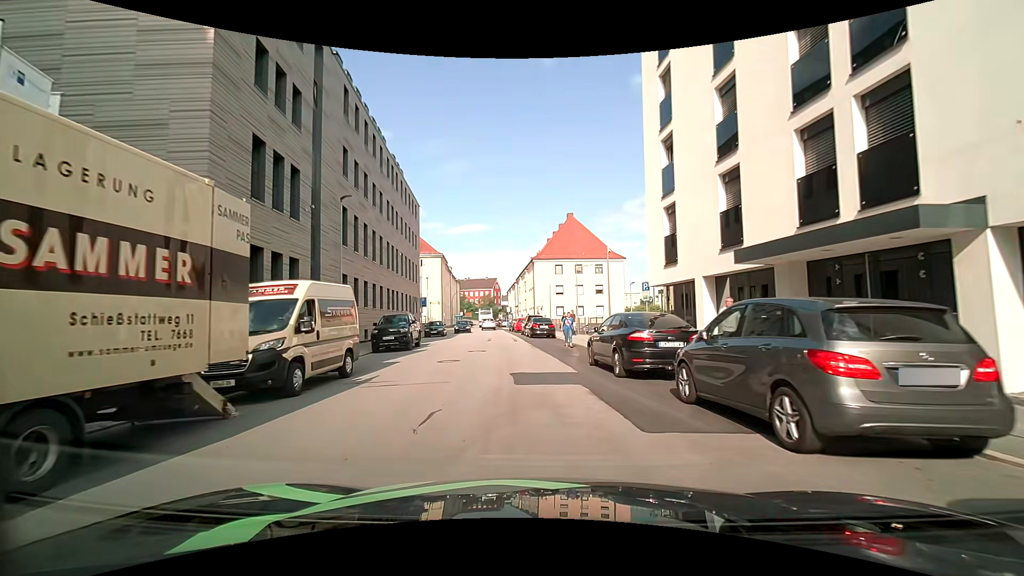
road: tertiary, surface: asphalt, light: Day
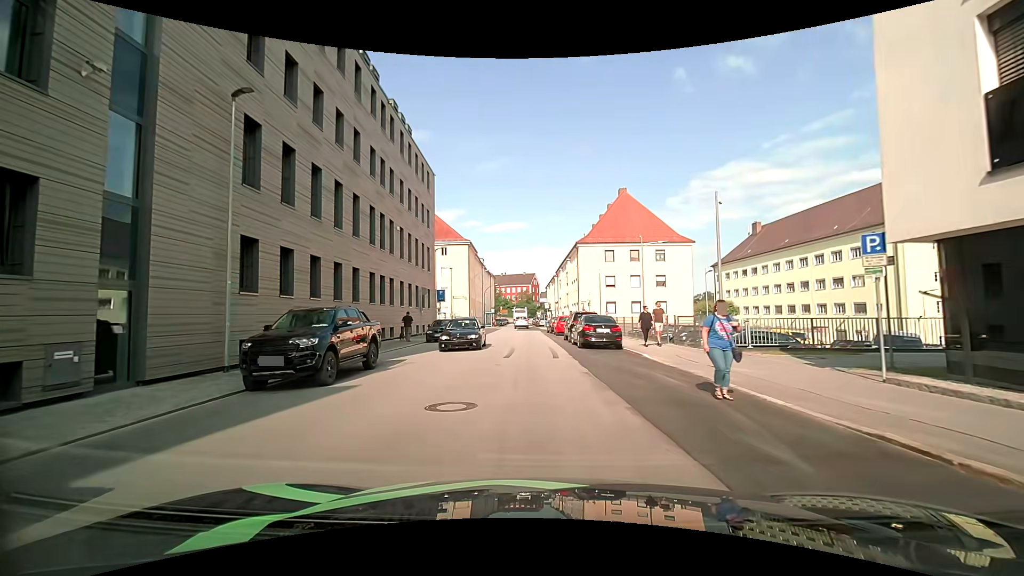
(-0.5, +13.2) m; -6°
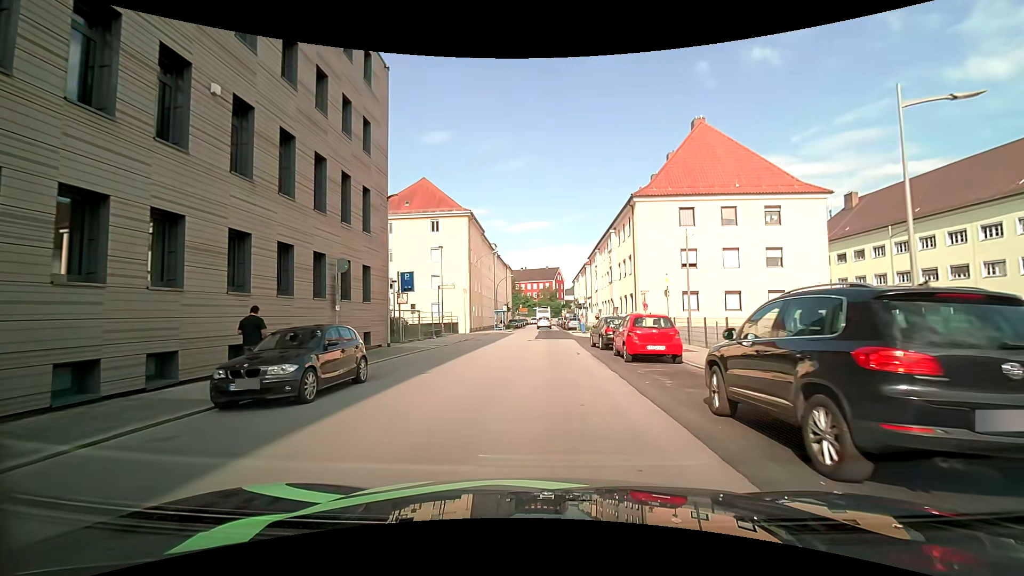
(-0.1, +21.9) m; -1°
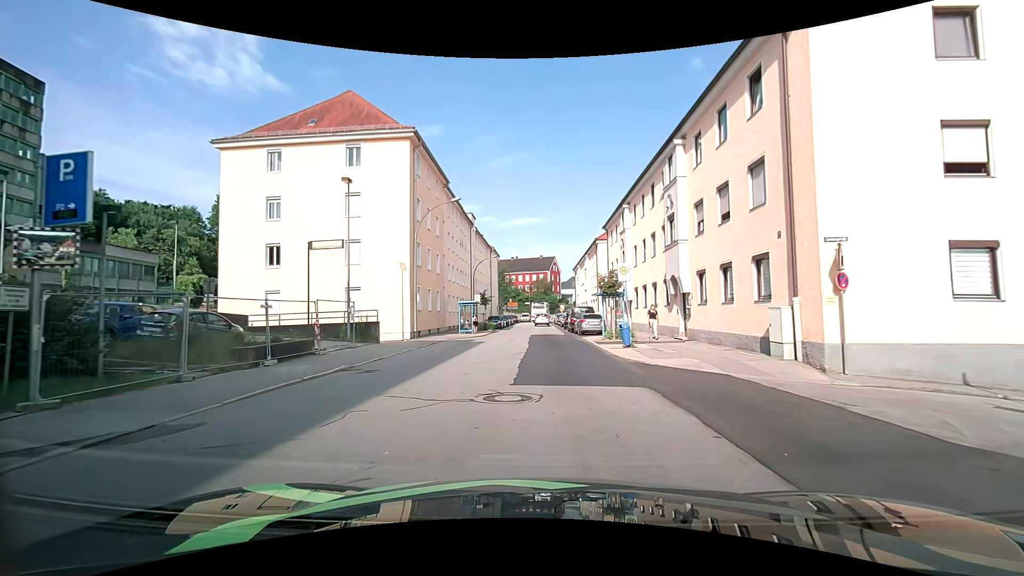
(-0.2, +23.0) m; 0°
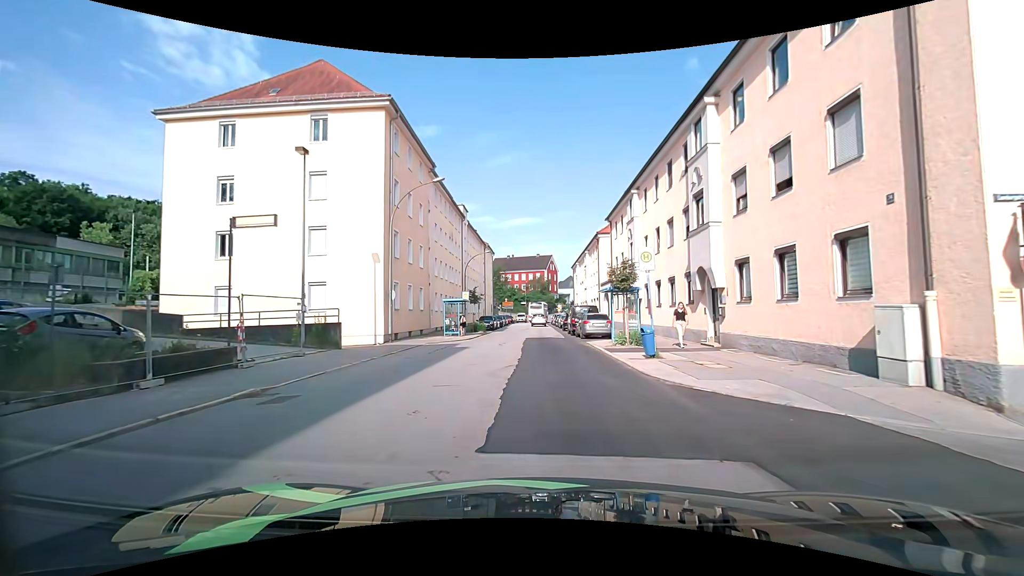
(0.0, +4.6) m; 0°
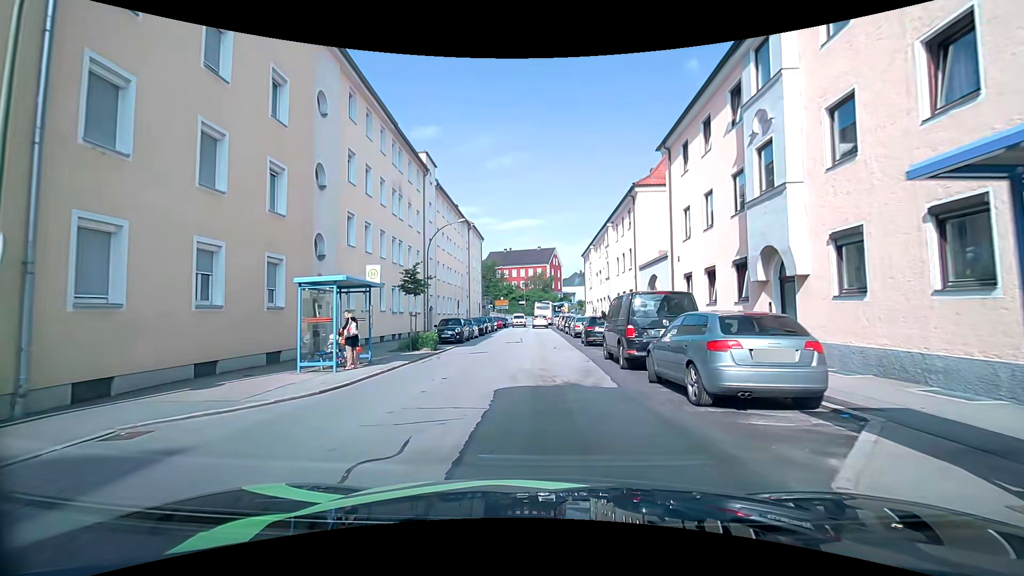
(0.0, +19.8) m; -1°
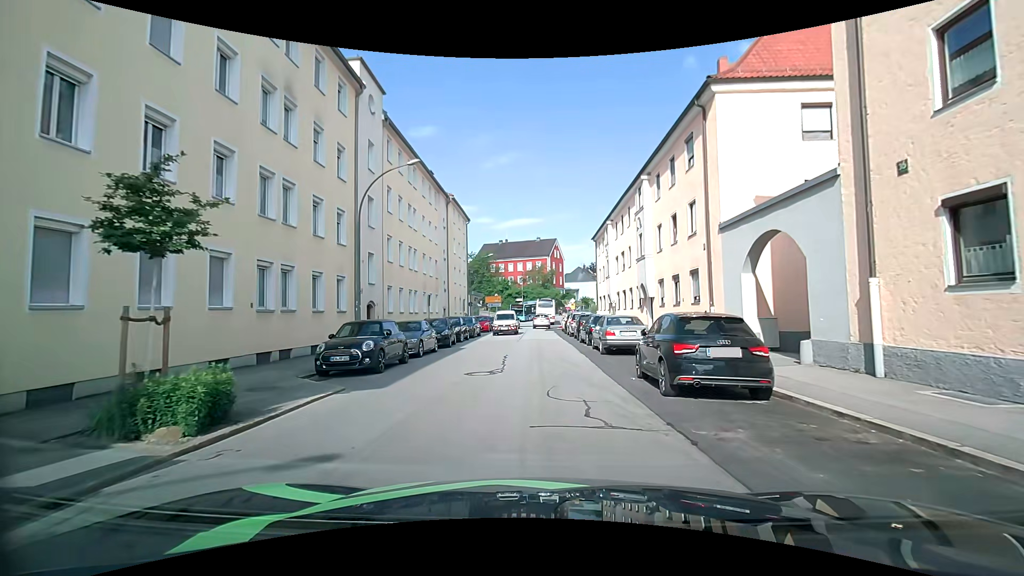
(0.0, +14.5) m; -2°
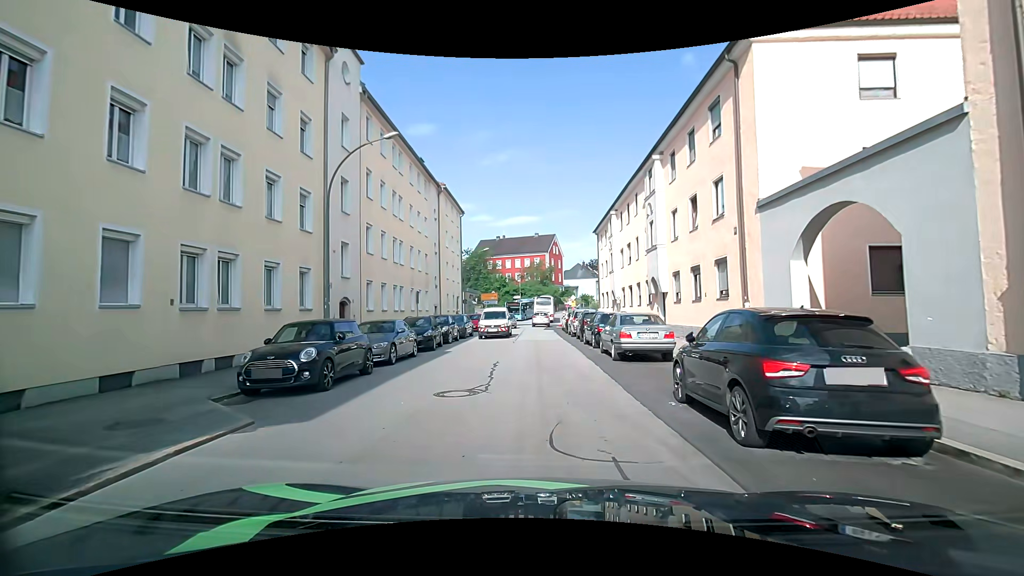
(+0.1, +3.3) m; +1°
